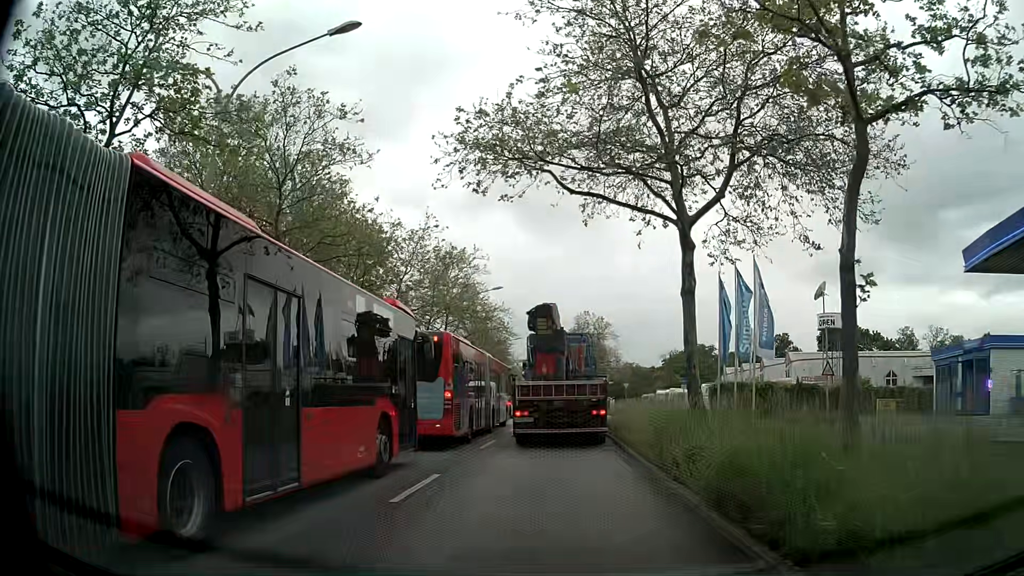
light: Day
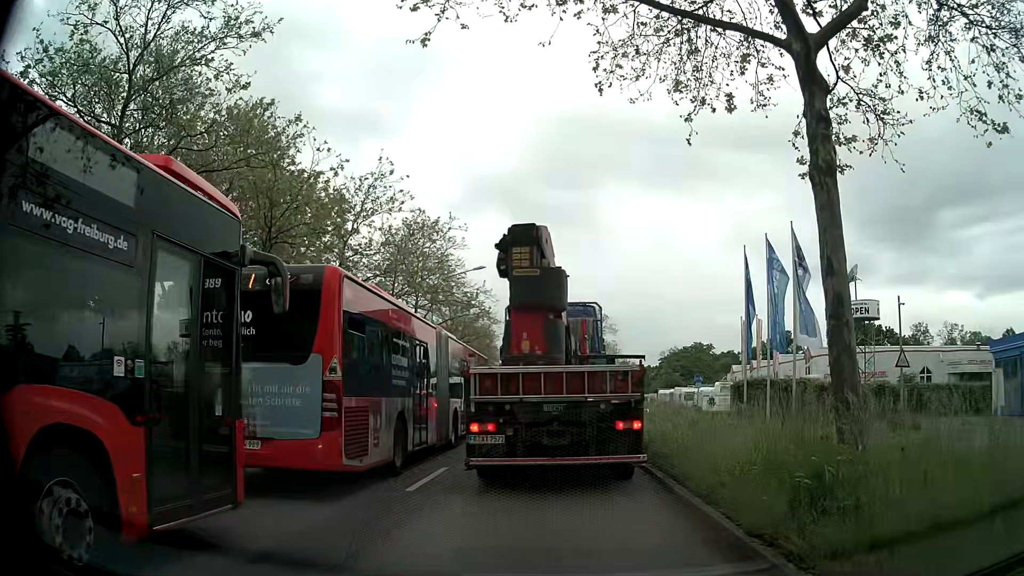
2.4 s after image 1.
(+0.1, +7.9) m; 0°
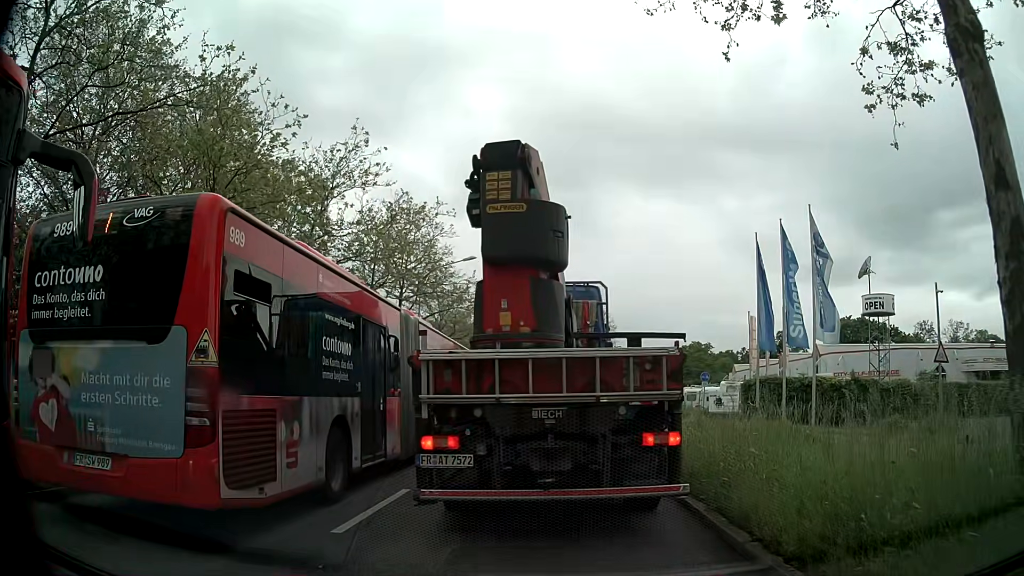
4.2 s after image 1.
(0.0, +2.9) m; -1°
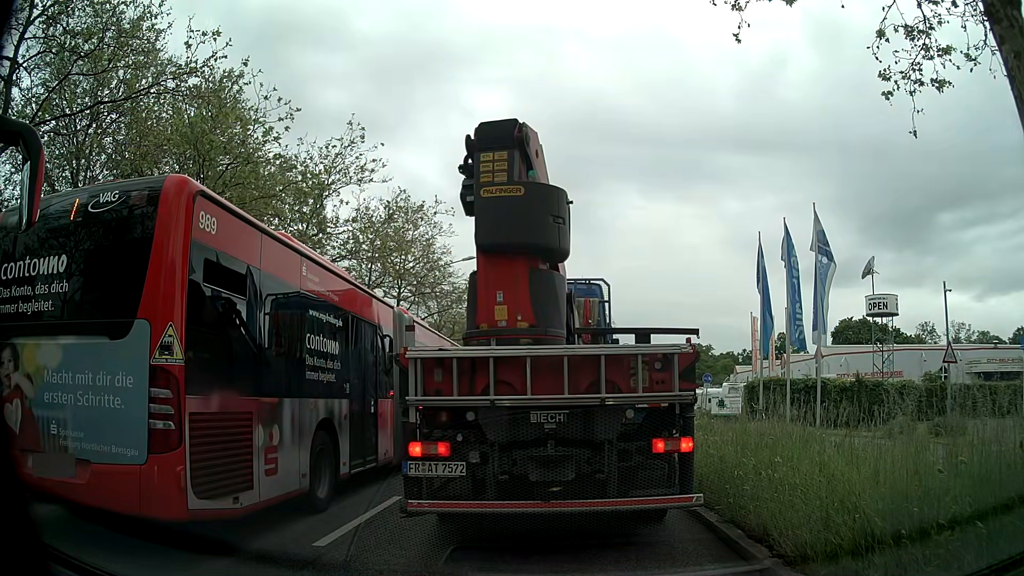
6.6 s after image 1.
(0.0, +0.6) m; 0°
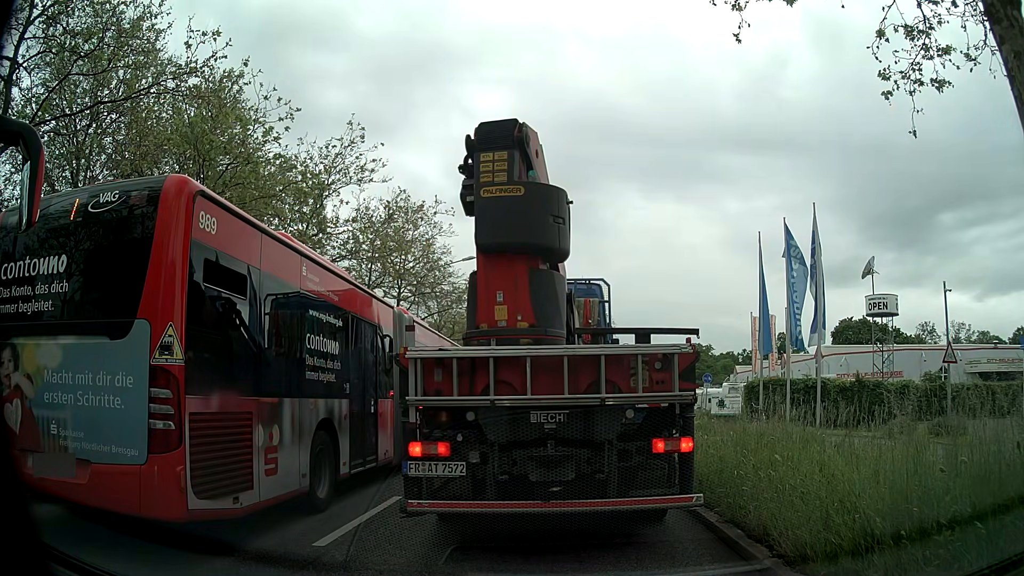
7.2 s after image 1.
(0.0, 0.0) m; 0°
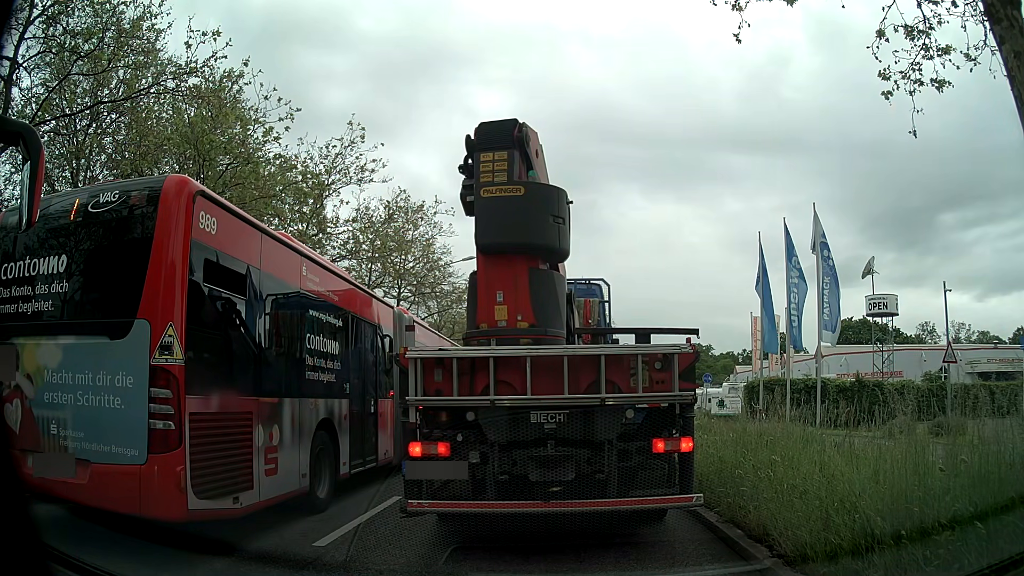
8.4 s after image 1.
(0.0, 0.0) m; 0°
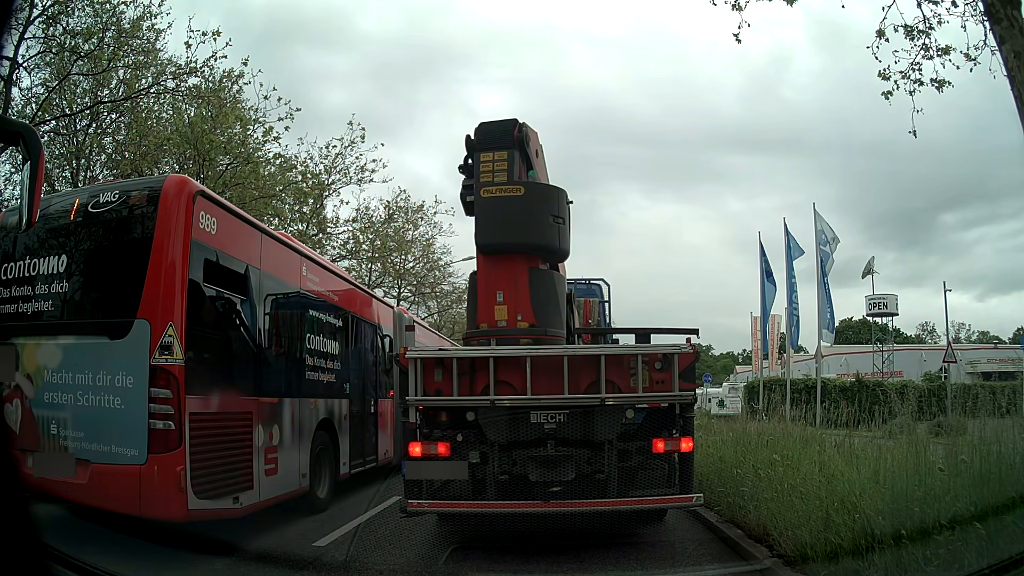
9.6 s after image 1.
(0.0, 0.0) m; 0°
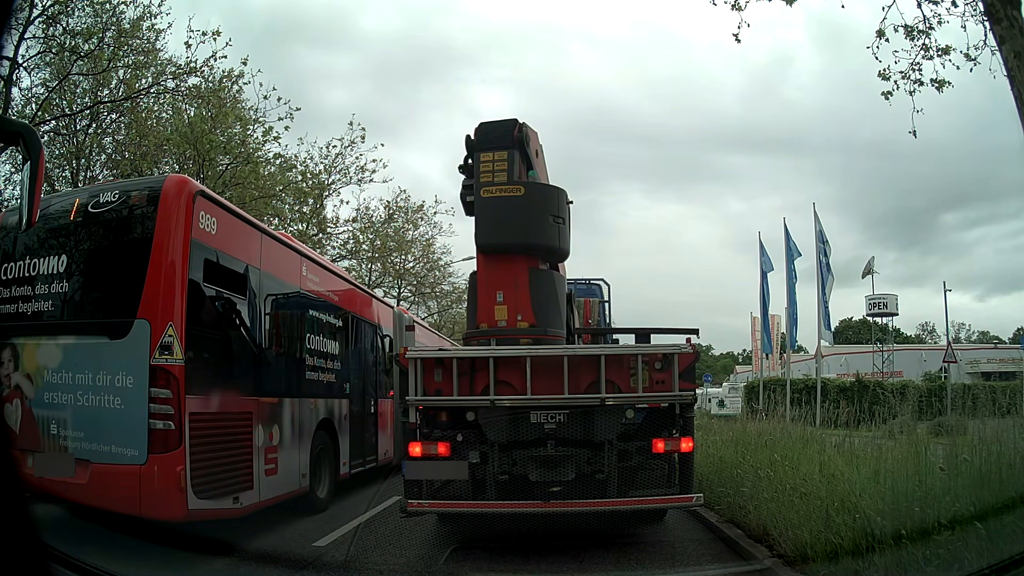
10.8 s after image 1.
(0.0, 0.0) m; 0°
